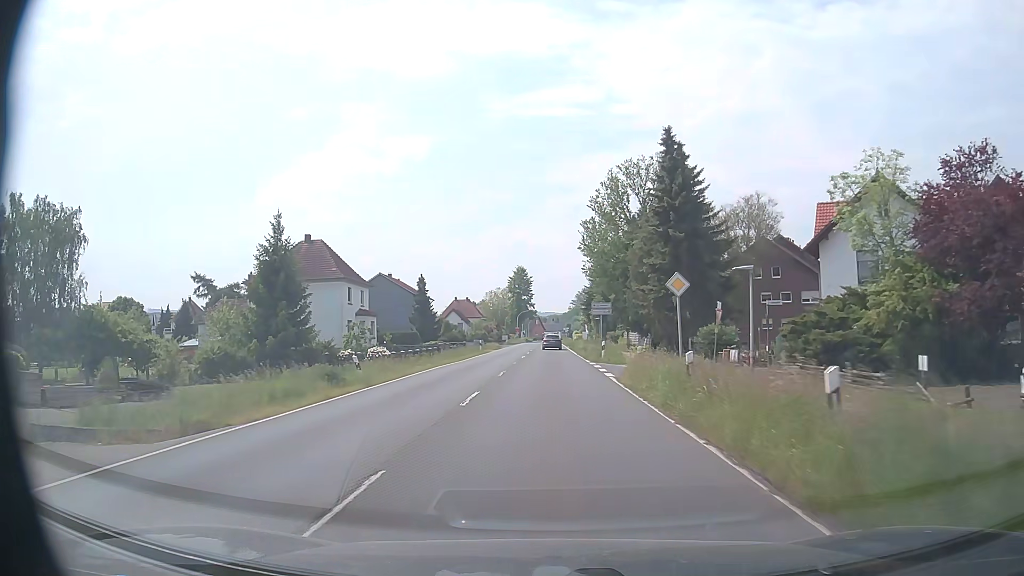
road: primary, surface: asphalt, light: Day
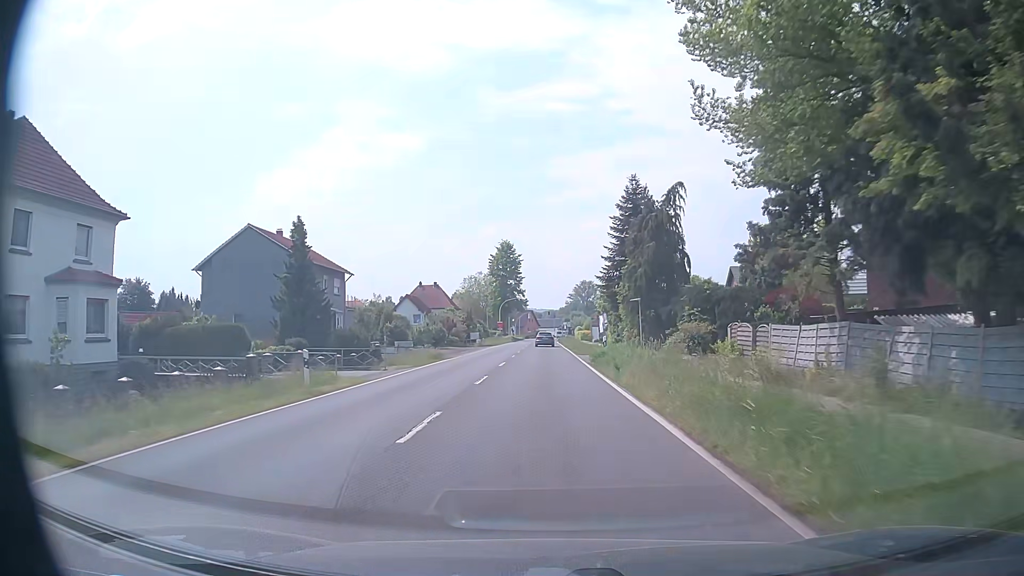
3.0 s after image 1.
(+0.2, +41.1) m; 0°
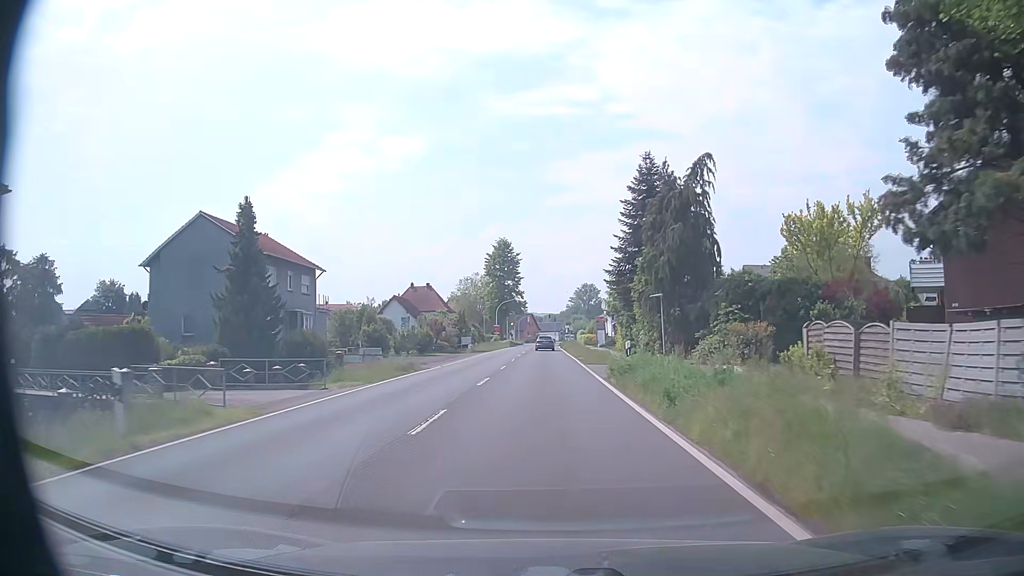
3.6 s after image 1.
(0.0, +8.3) m; 0°
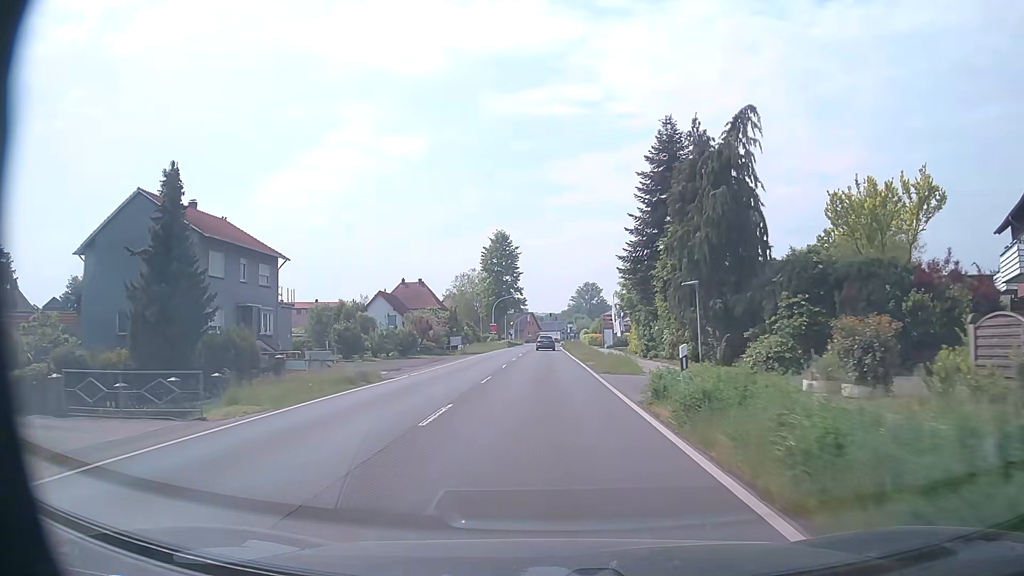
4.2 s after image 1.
(0.0, +8.3) m; 0°
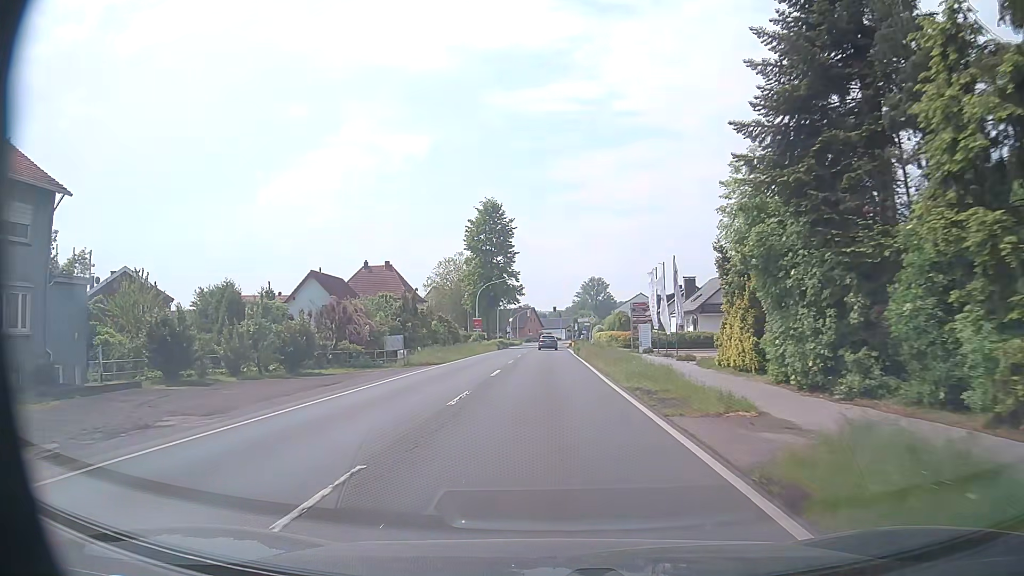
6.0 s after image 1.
(-0.2, +24.7) m; 0°
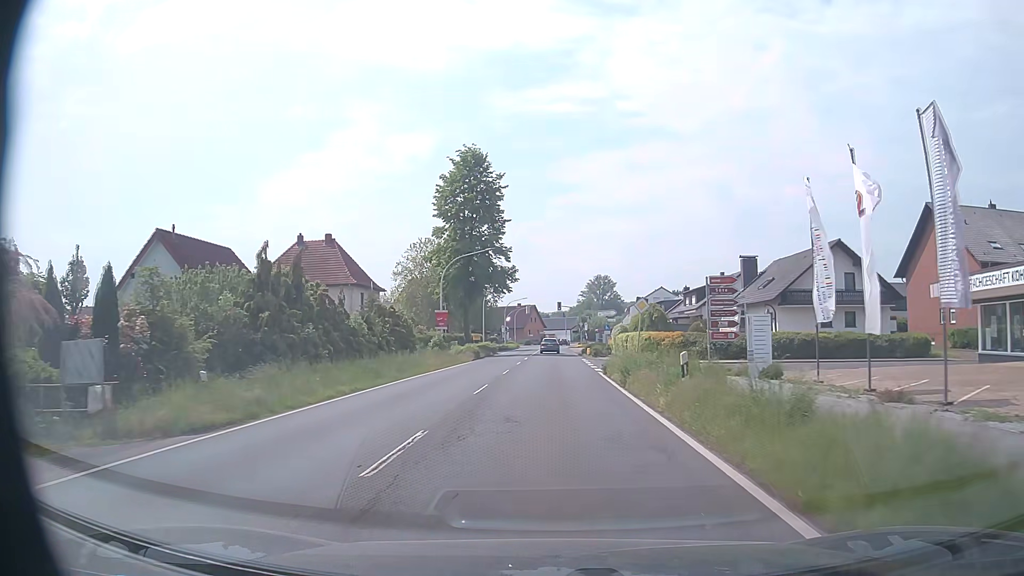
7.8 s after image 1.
(-0.2, +24.7) m; 0°
